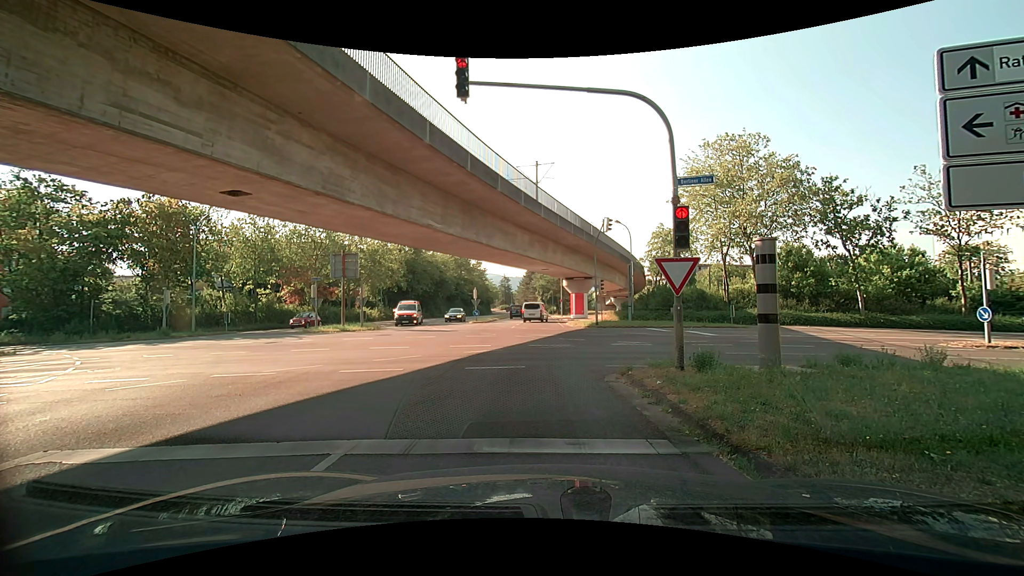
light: Day
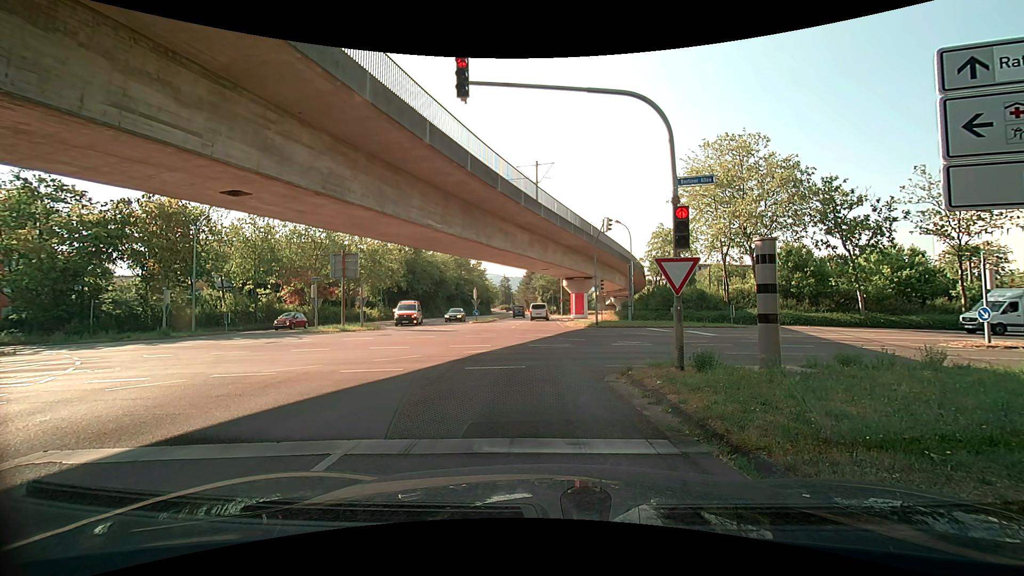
(0.0, 0.0) m; 0°
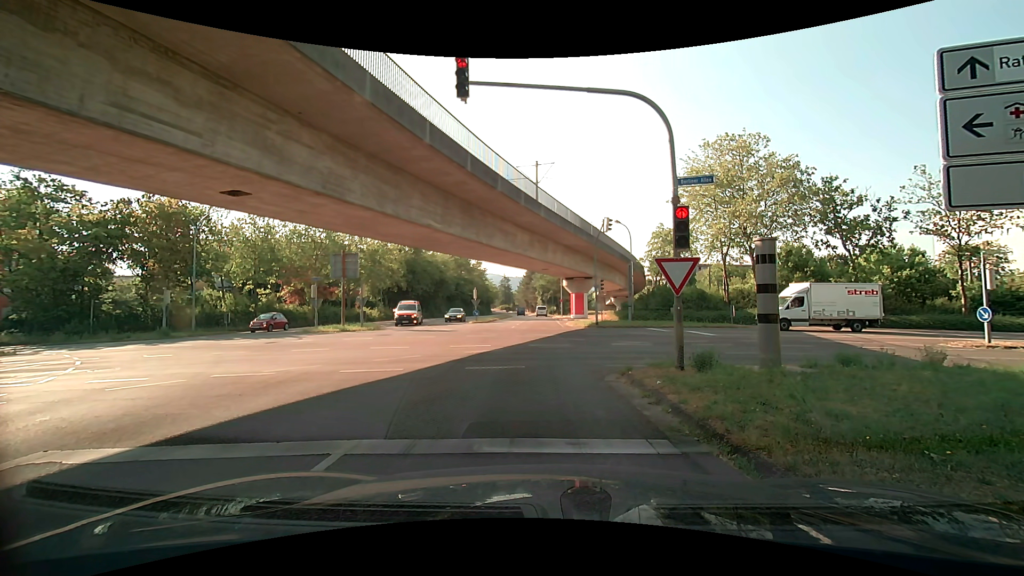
(0.0, 0.0) m; 0°
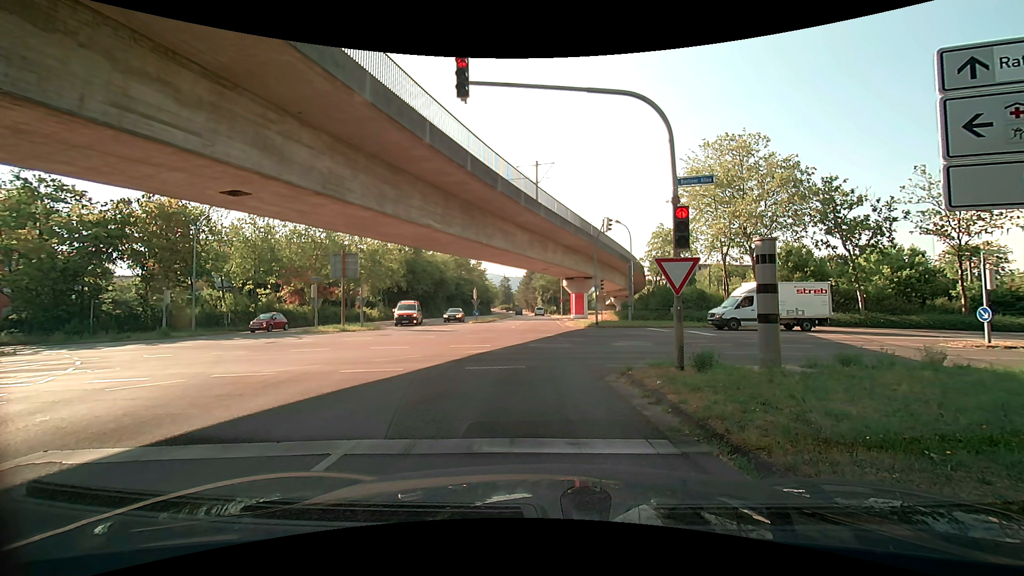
(0.0, 0.0) m; 0°
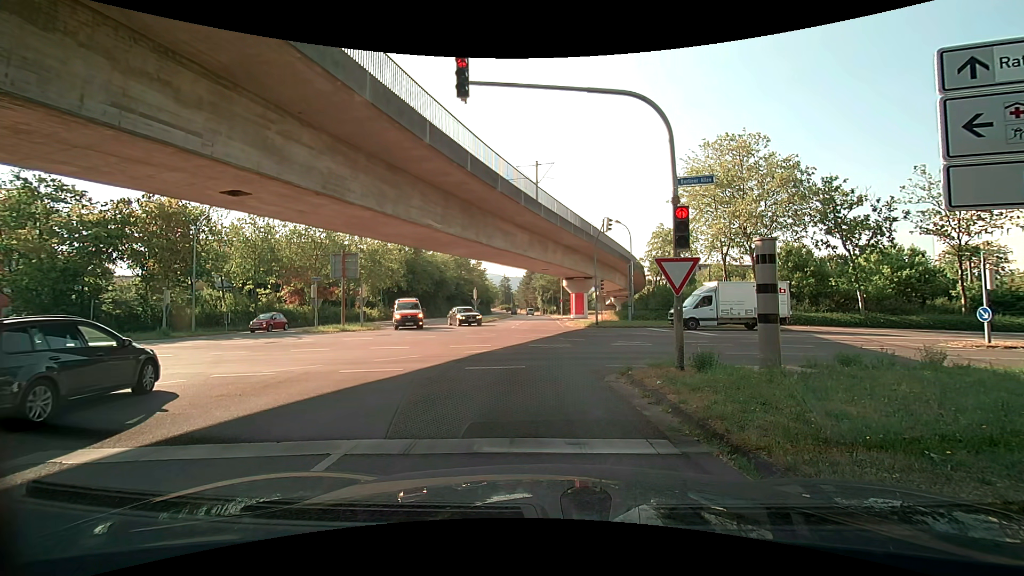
(0.0, 0.0) m; 0°
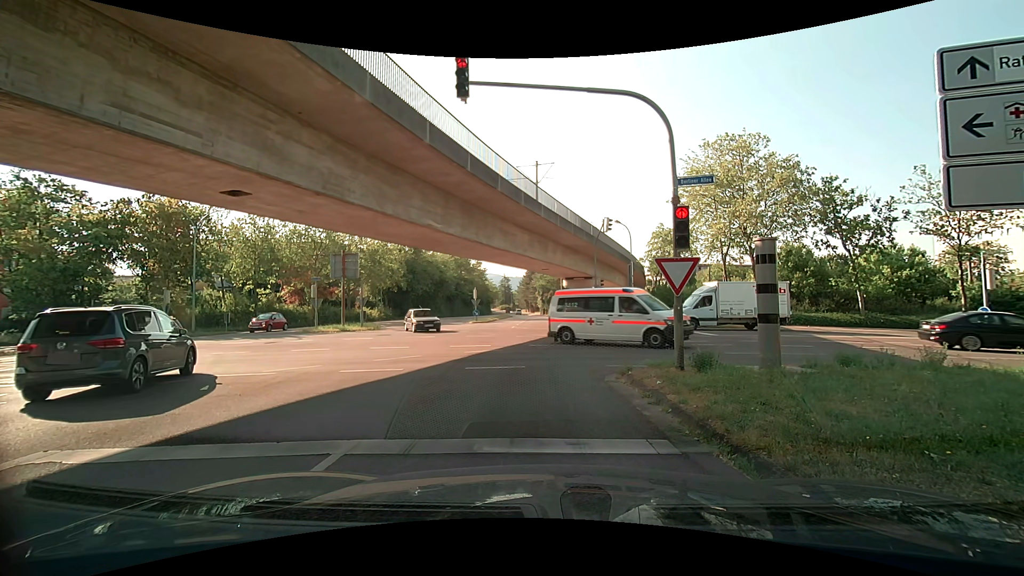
(0.0, 0.0) m; 0°
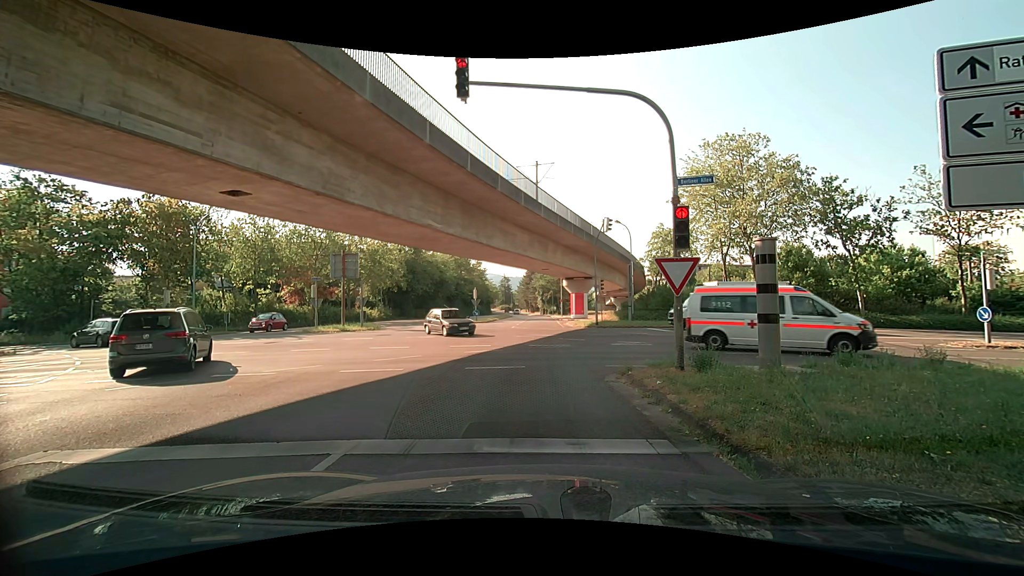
(0.0, 0.0) m; 0°
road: tertiary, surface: asphalt
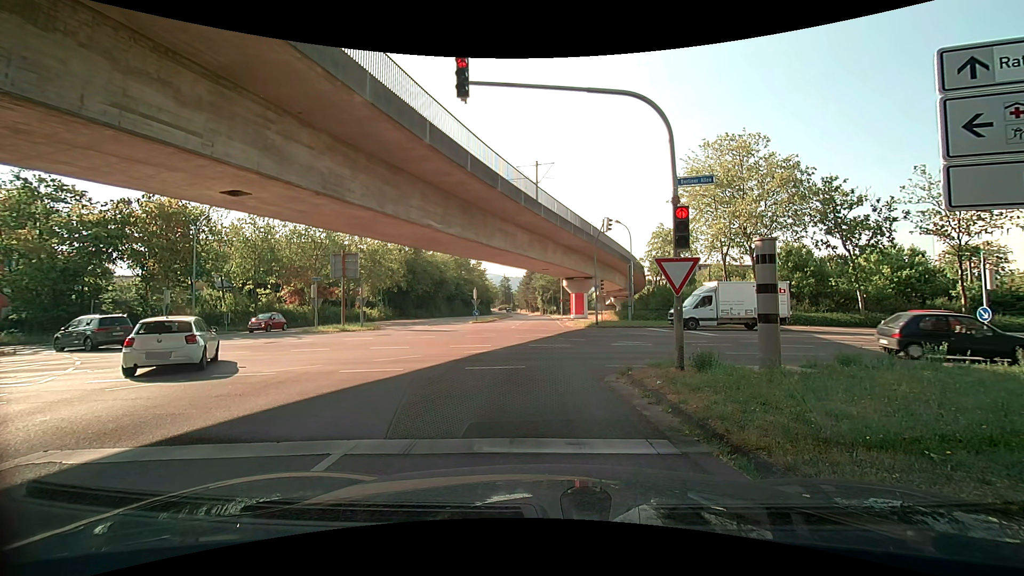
(0.0, 0.0) m; 0°
(-1, +10) (-2, +20) (-2, +30) (-2, +40) (-3, +50) (-3, +60) (-4, +70) (-5, +80) (-5, +90) (-6, +100) m
